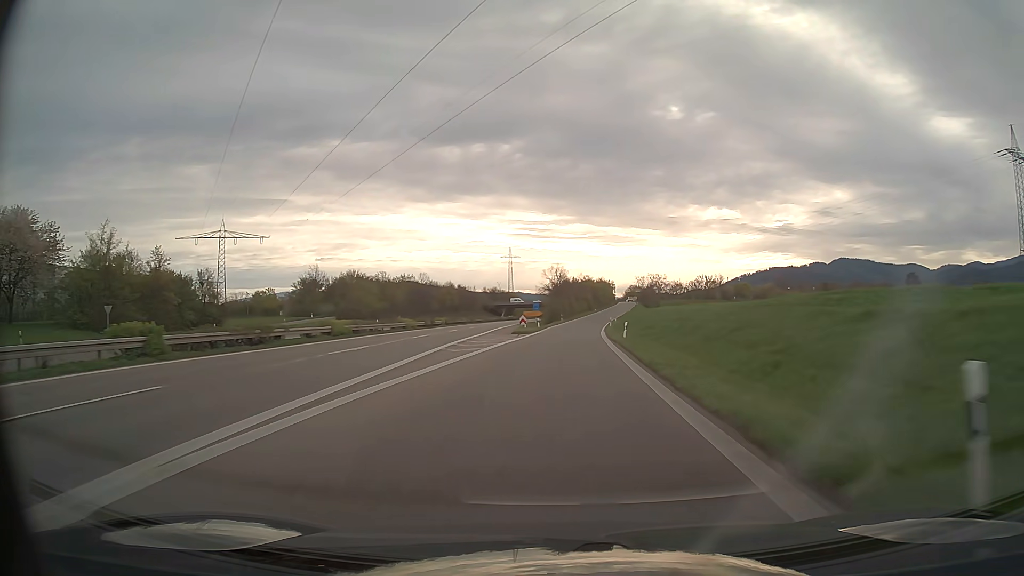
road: trunk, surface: asphalt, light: Day
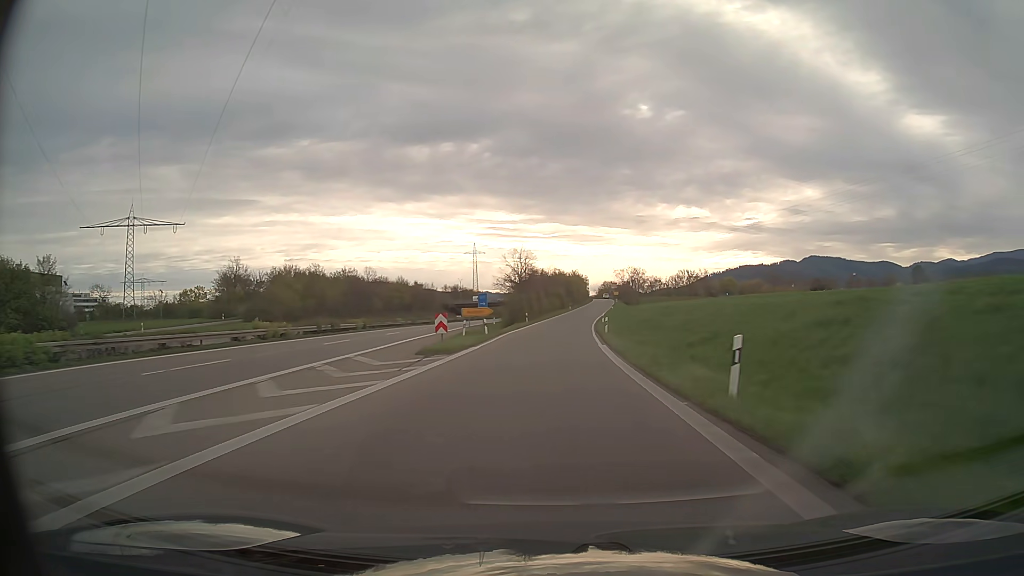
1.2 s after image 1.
(+0.7, +26.9) m; +3°
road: trunk_link
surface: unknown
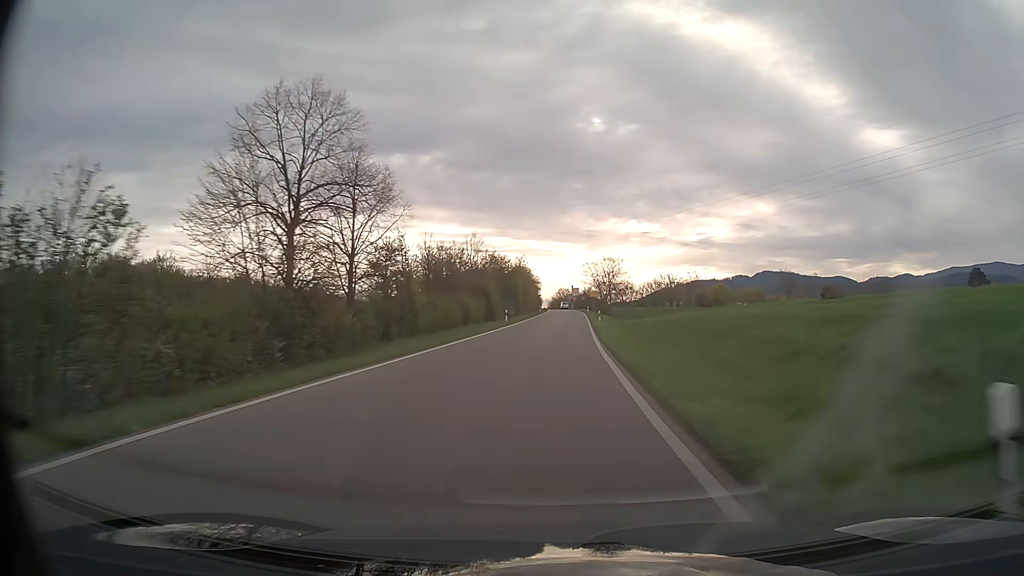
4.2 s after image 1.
(+2.4, +62.5) m; +5°
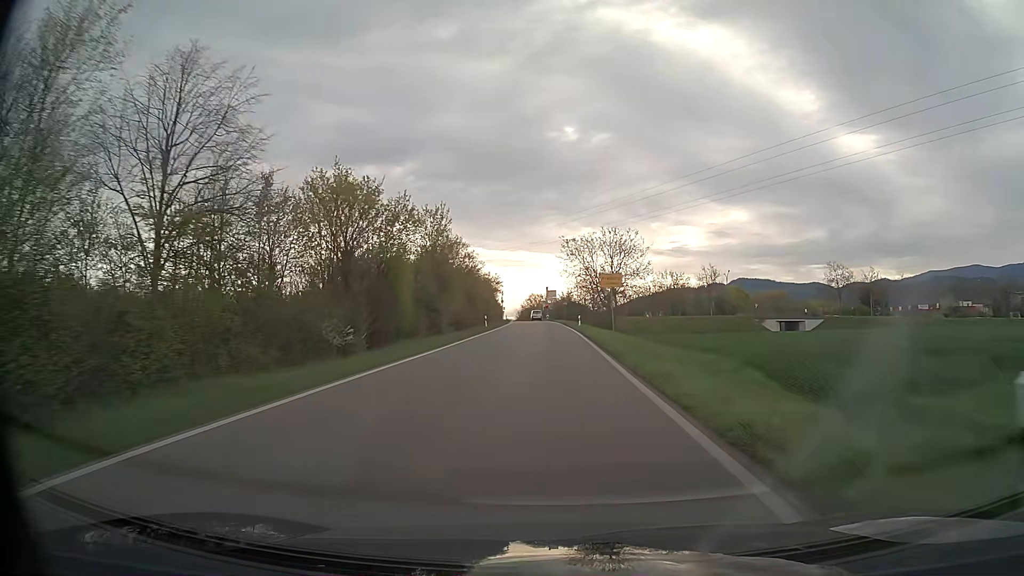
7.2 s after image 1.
(+1.0, +49.3) m; +2°
(0, +10) (0, +20) (0, +30) (0, +40) (0, +50) (-1, +60) (-1, +70) (-1, +80) (-2, +90) (-2, +100) m
